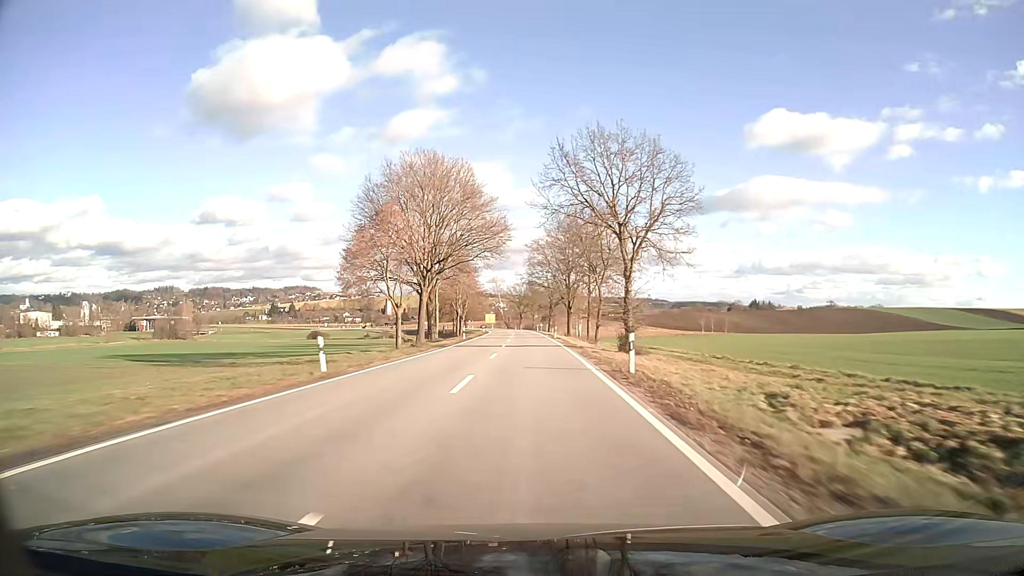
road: secondary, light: Day
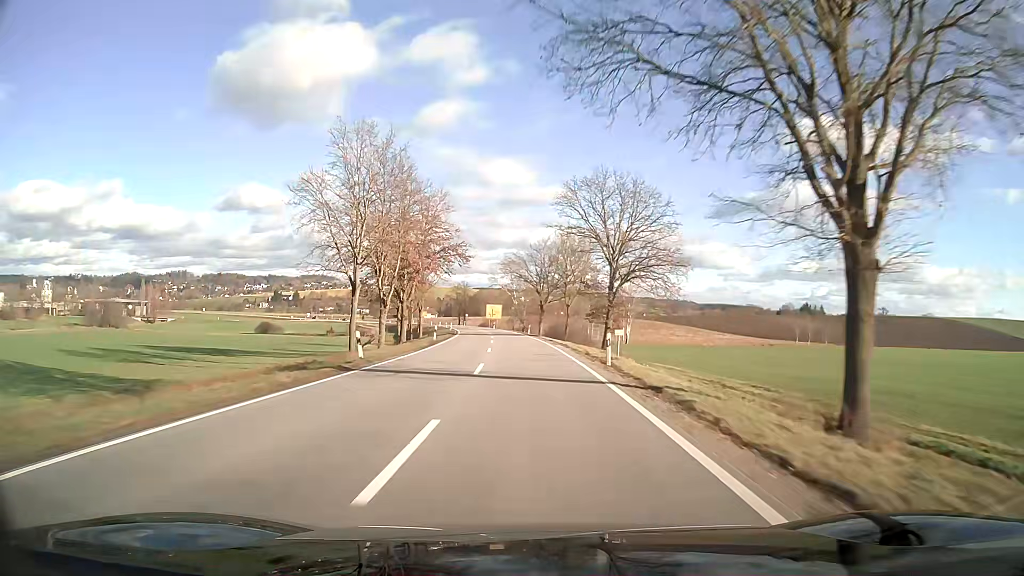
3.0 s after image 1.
(-1.1, +79.3) m; -2°
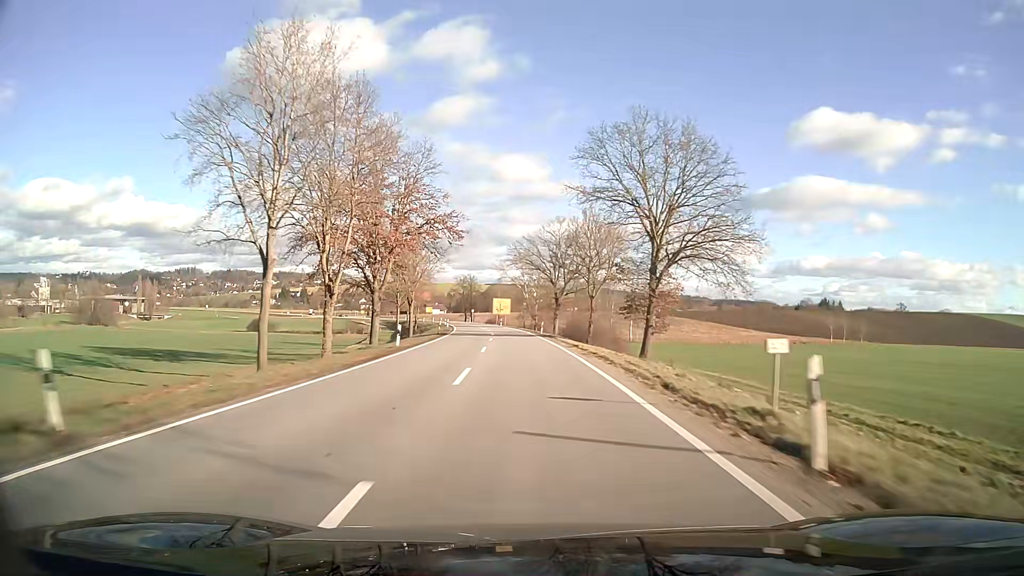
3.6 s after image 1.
(-0.1, +15.7) m; -1°
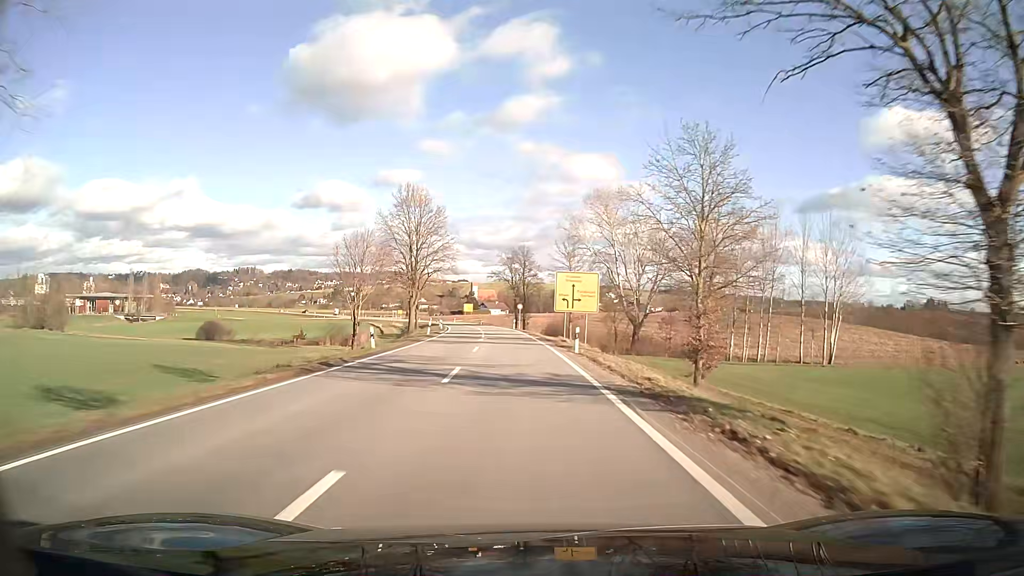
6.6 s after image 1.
(-3.6, +71.1) m; -6°
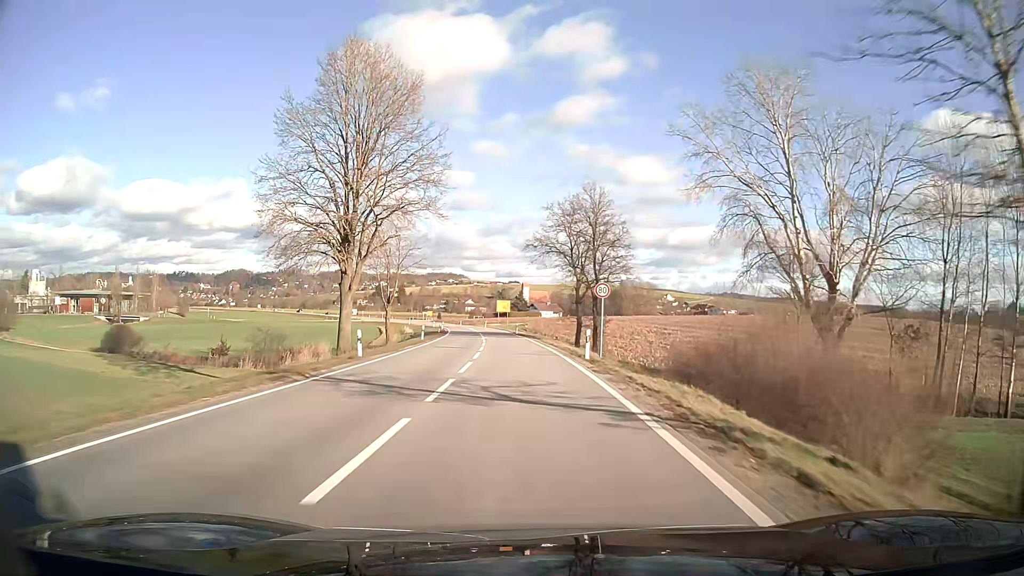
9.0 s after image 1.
(-2.0, +50.7) m; -4°
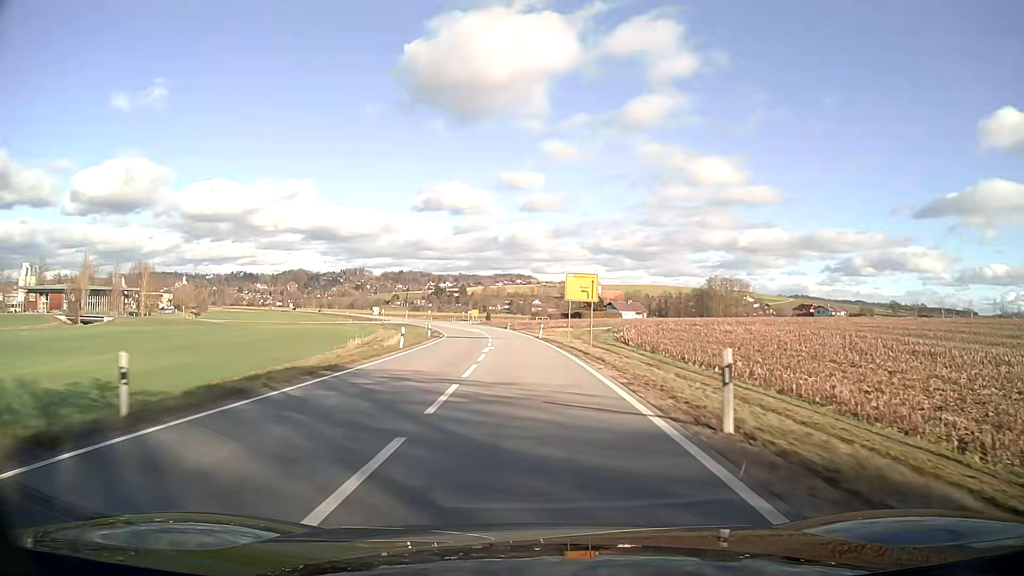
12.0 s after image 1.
(-3.2, +61.4) m; -6°
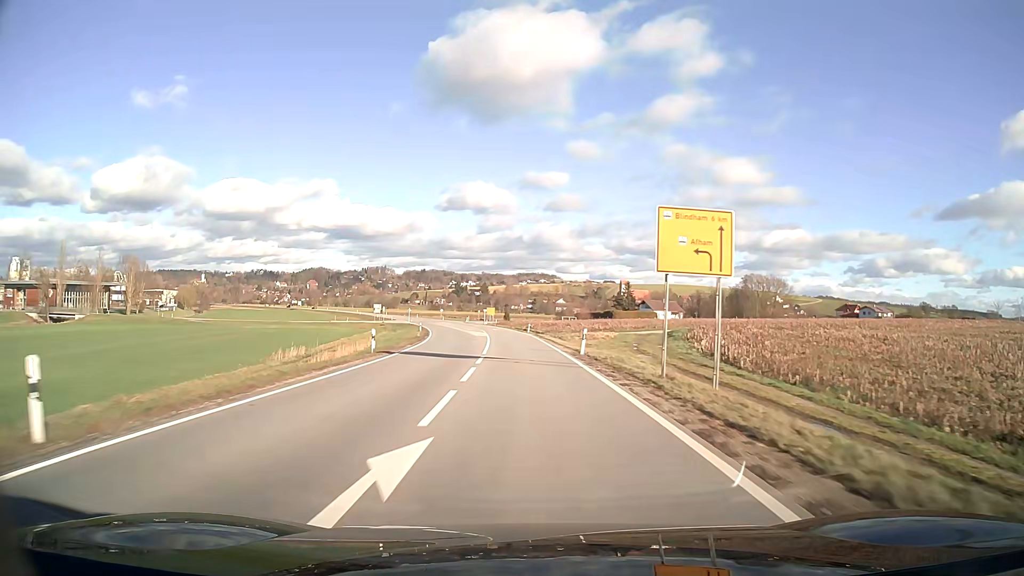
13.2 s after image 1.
(-0.4, +24.9) m; -2°
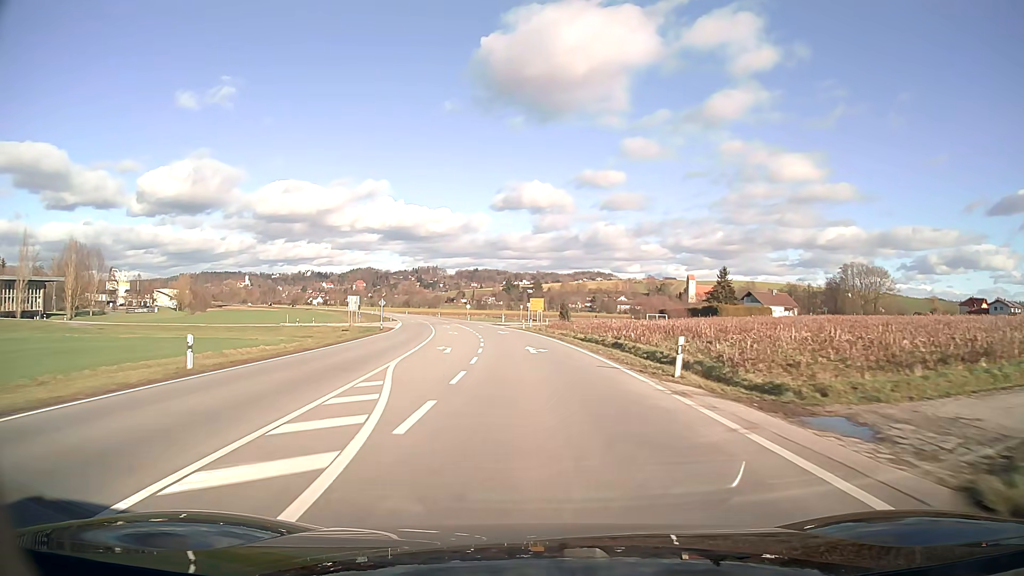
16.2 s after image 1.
(-2.6, +62.6) m; -5°
